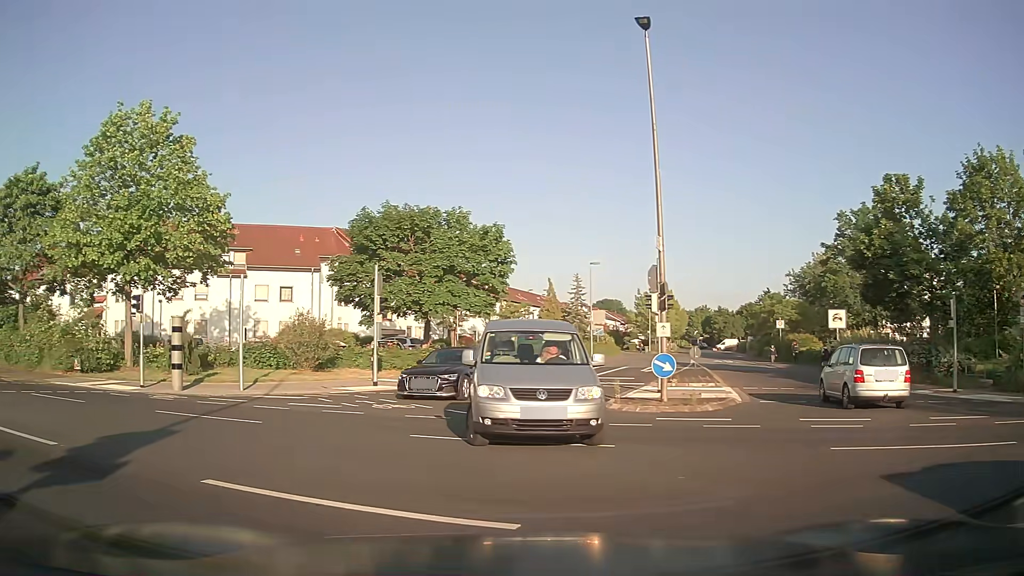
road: residential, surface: asphalt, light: Day
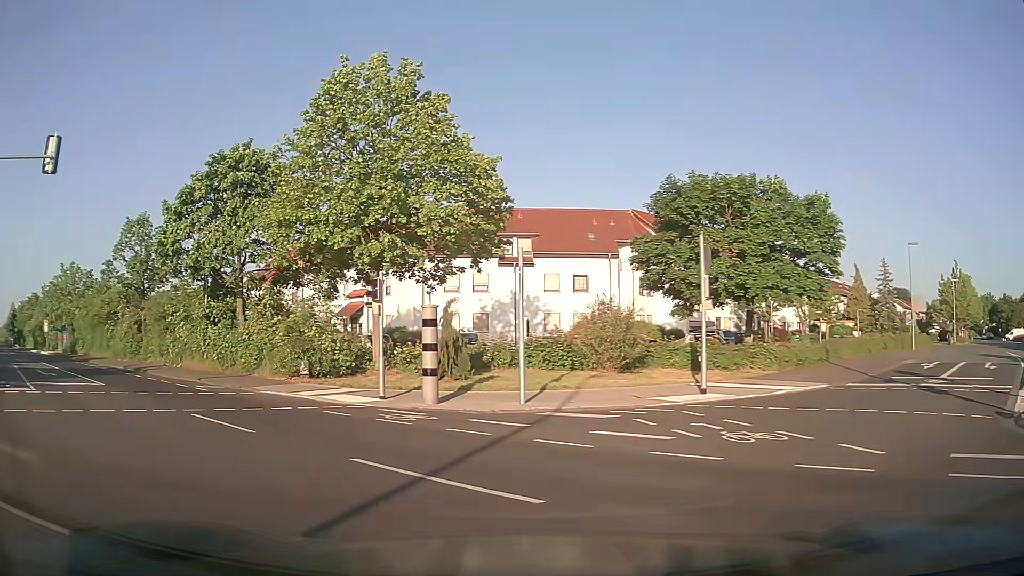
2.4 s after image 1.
(-1.6, +6.0) m; -25°
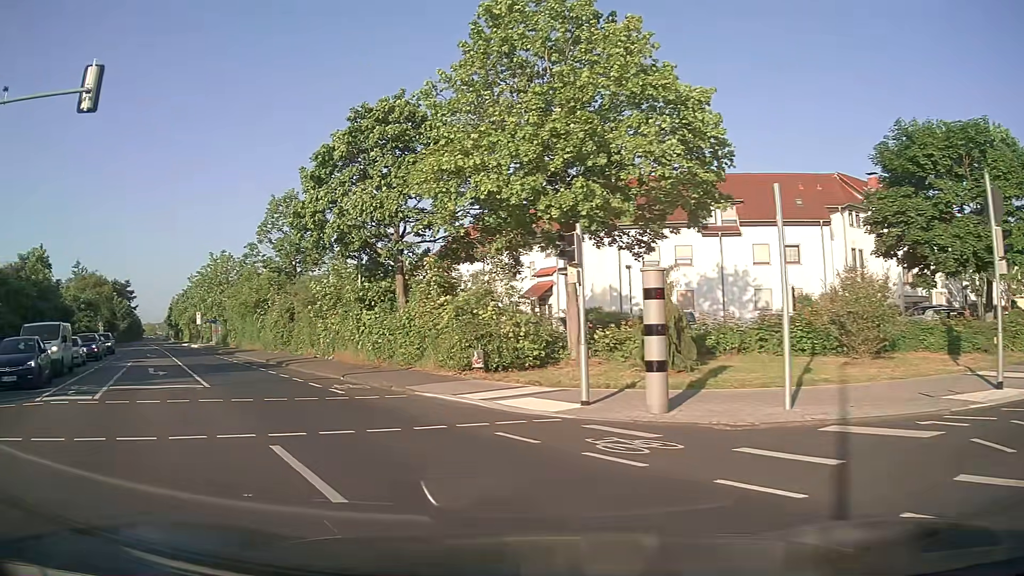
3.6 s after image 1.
(-0.9, +5.6) m; -17°
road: secondary
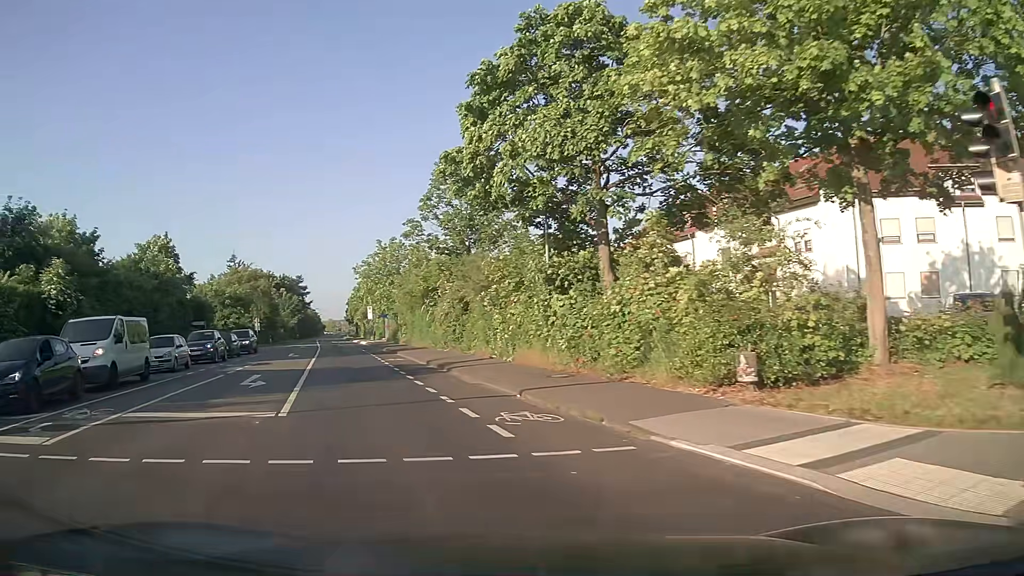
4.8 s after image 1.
(-1.1, +7.8) m; -16°
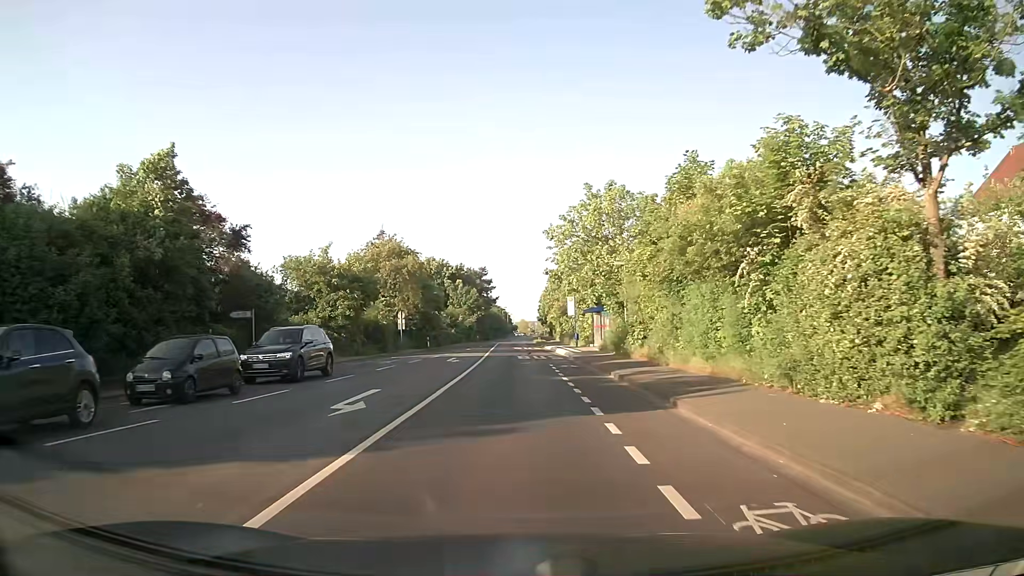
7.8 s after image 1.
(-6.0, +25.8) m; -17°
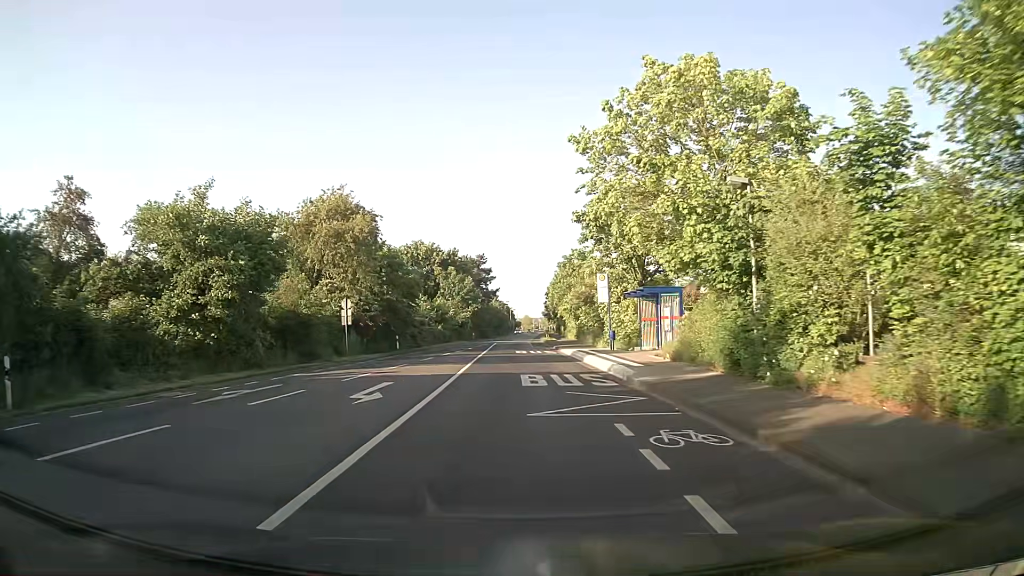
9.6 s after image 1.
(-0.1, +19.1) m; -1°
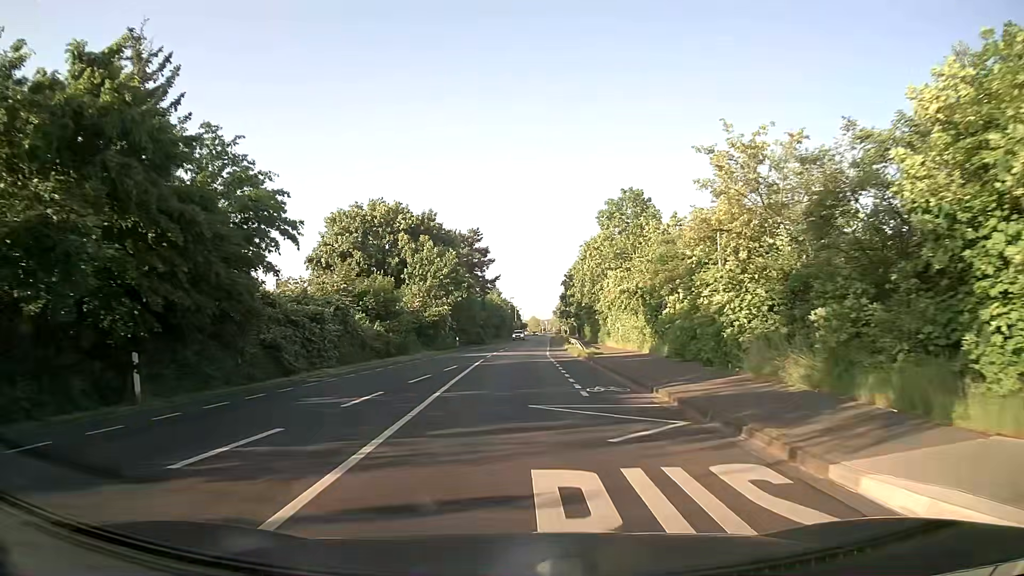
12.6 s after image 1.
(-0.2, +36.0) m; -1°
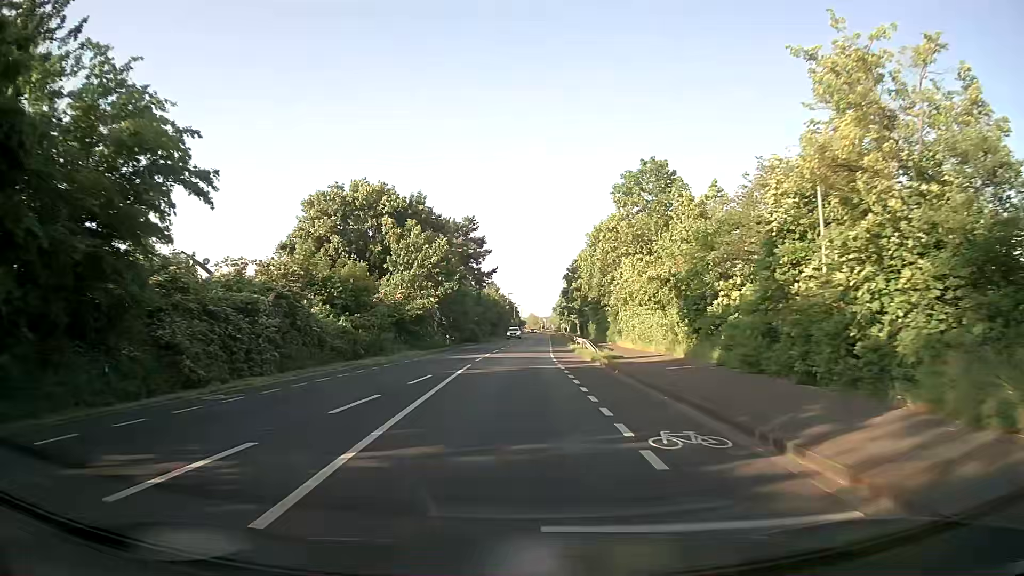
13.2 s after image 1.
(0.0, +7.7) m; 0°
(0, +10) (0, +20) (0, +30) (+1, +40) (+1, +50) (+1, +60) (+2, +70) (+2, +80) (+3, +90) (+3, +100) m
